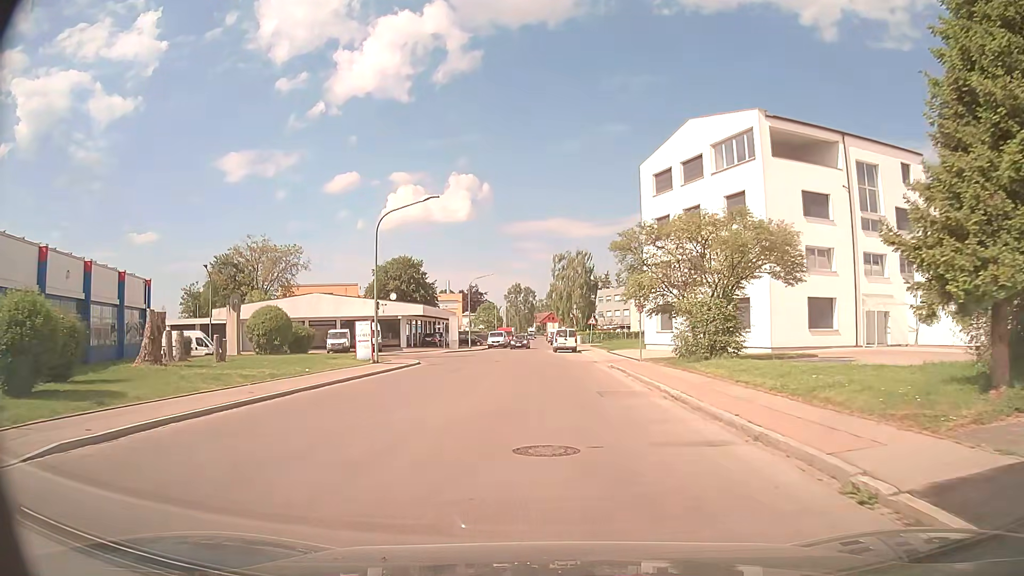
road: residential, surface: asphalt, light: Day
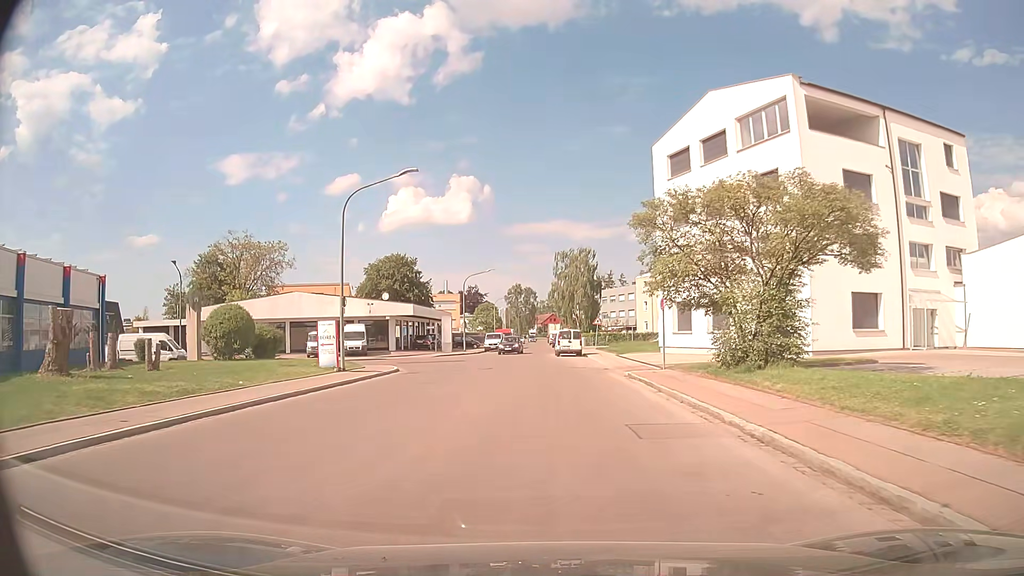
(0.0, +5.6) m; 0°
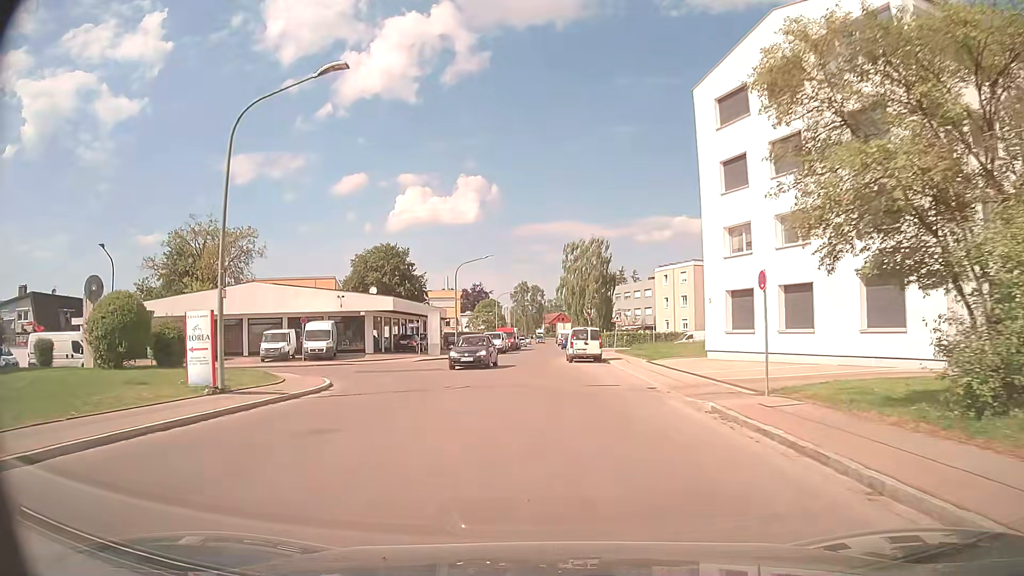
(0.0, +10.9) m; -1°
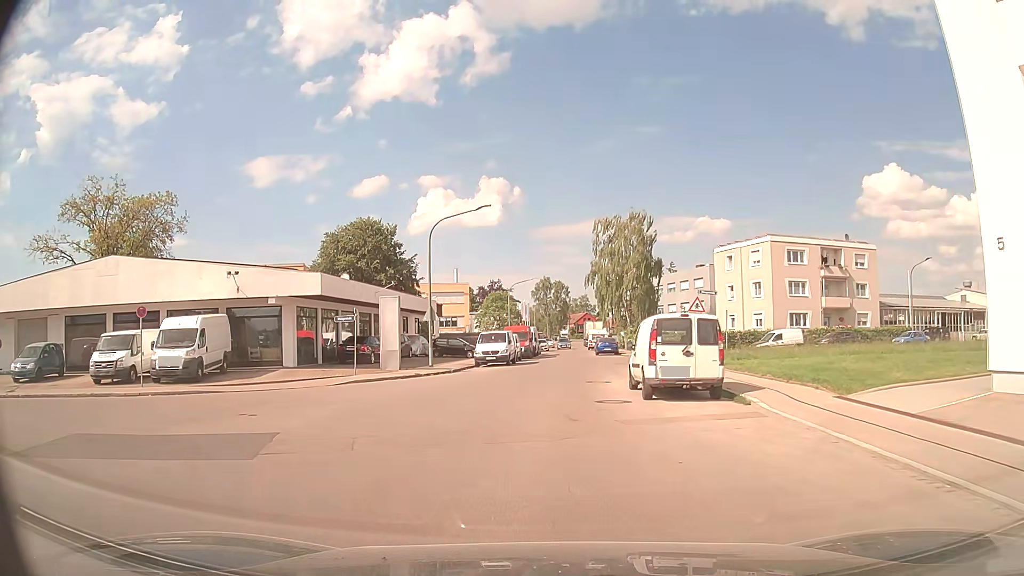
(-0.3, +20.9) m; -2°
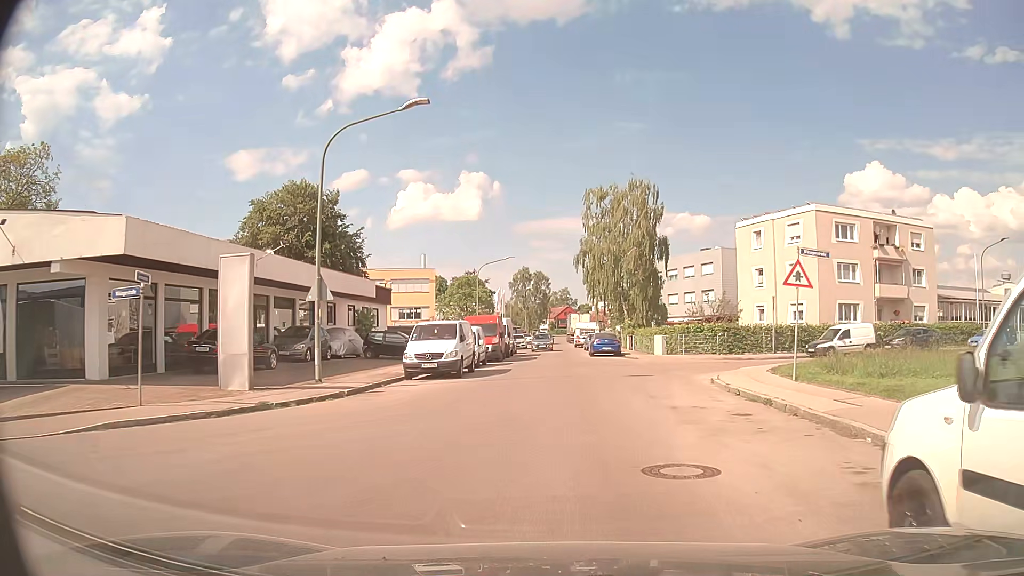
(0.0, +14.3) m; +1°
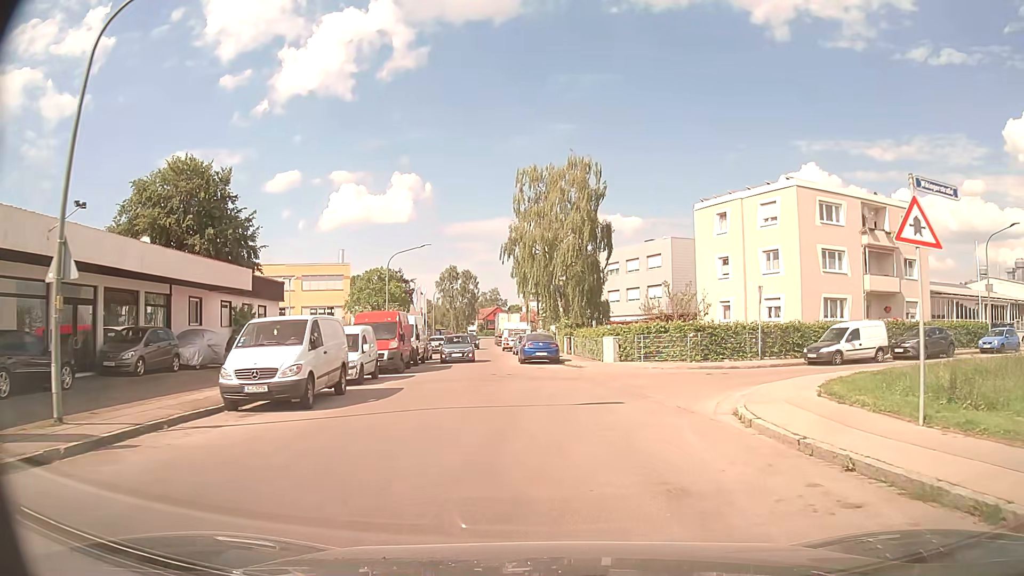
(+0.4, +8.6) m; +7°
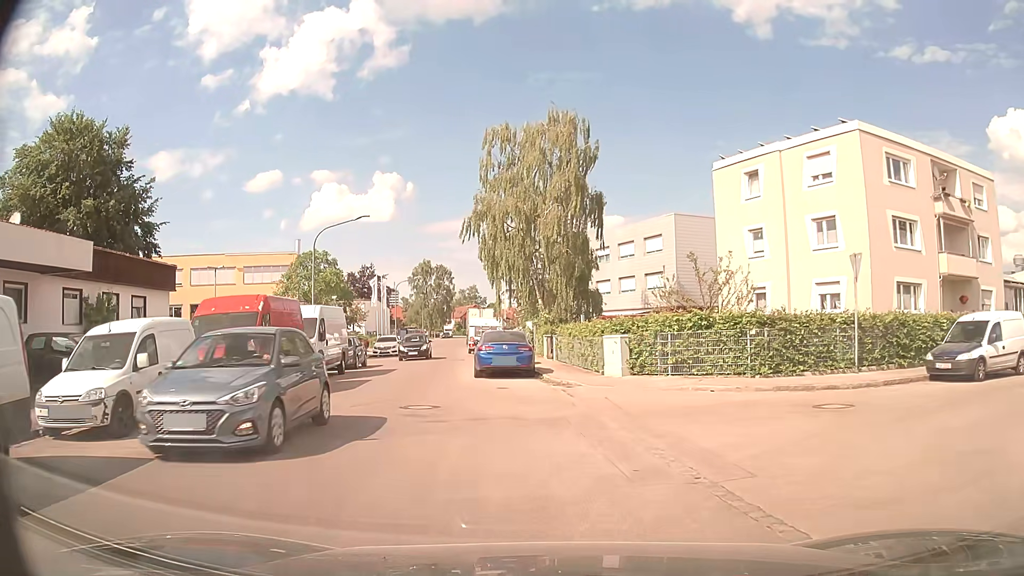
(+0.3, +11.1) m; +1°
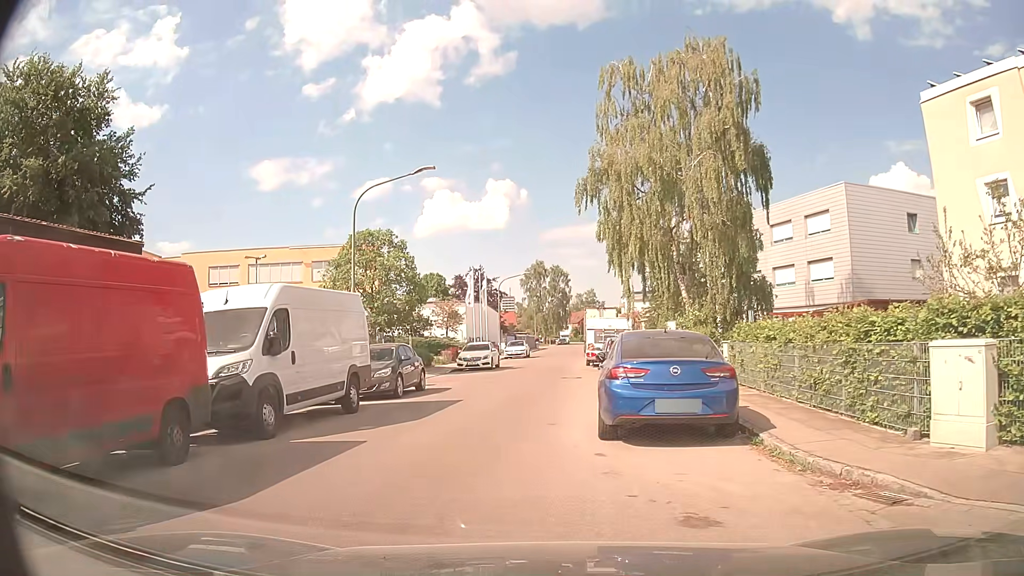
(-0.9, +11.6) m; -9°
(-1, +10) (-2, +20) (-1, +30) (-1, +40) (0, +50) (0, +60) (0, +70) (+1, +80) (+2, +90) (+3, +100) m
